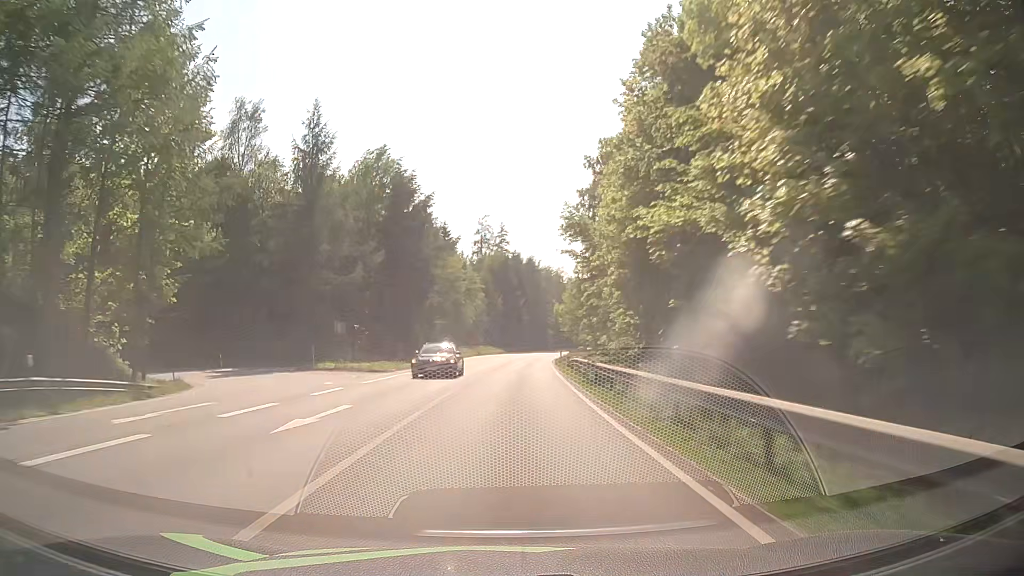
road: primary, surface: asphalt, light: Day
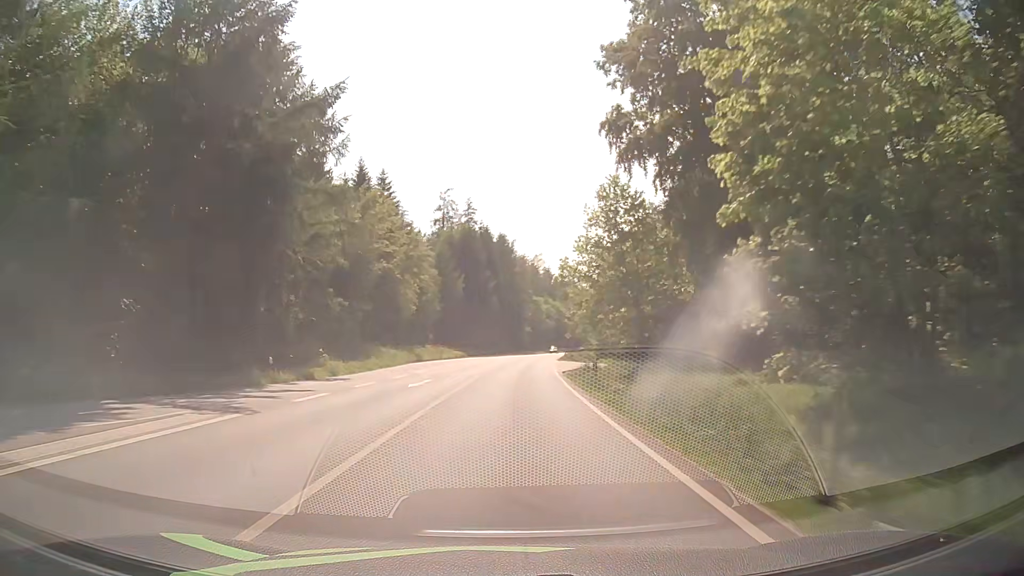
(+0.7, +38.1) m; +2°
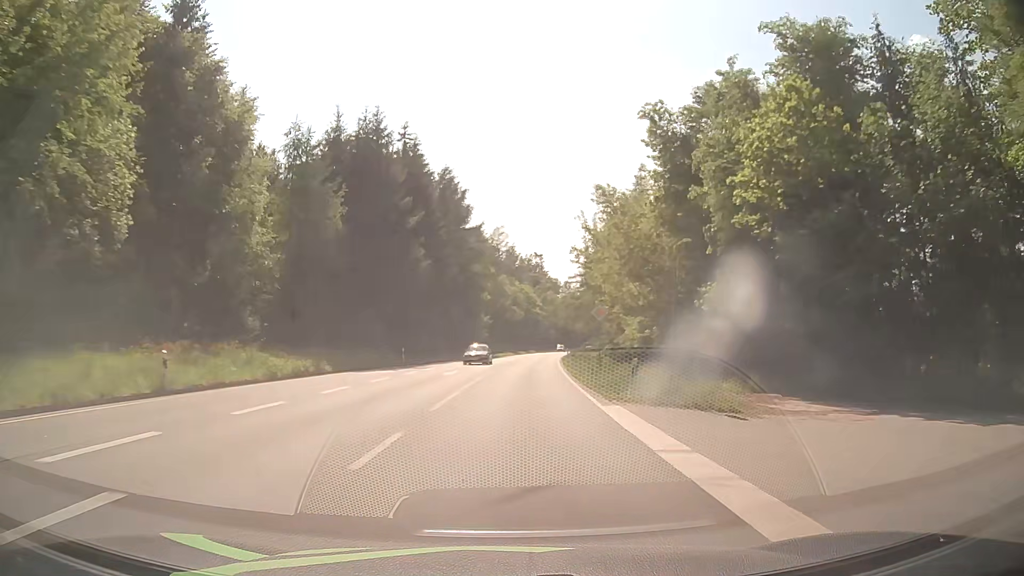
(+1.6, +51.6) m; +4°
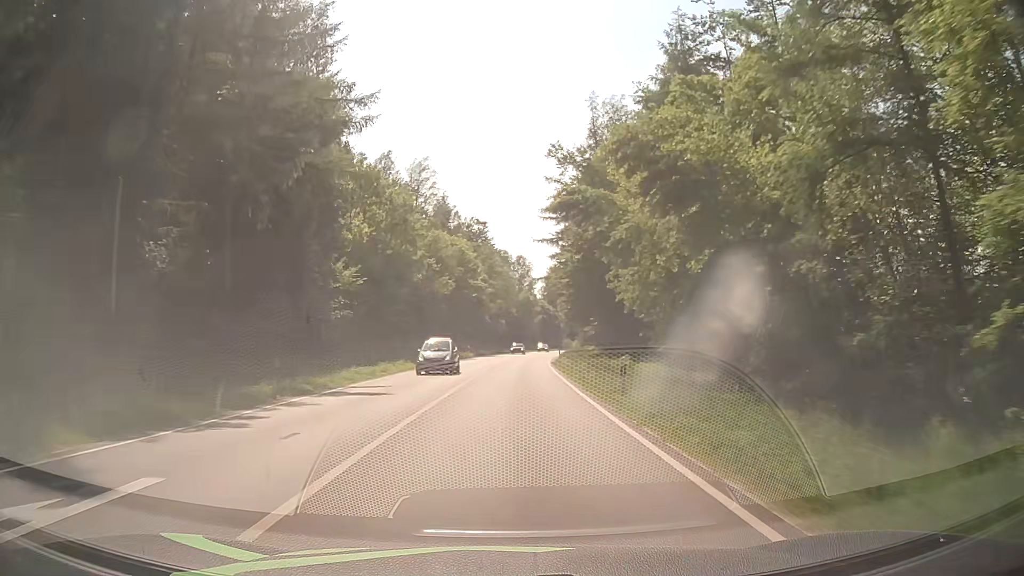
(+2.6, +63.6) m; +4°
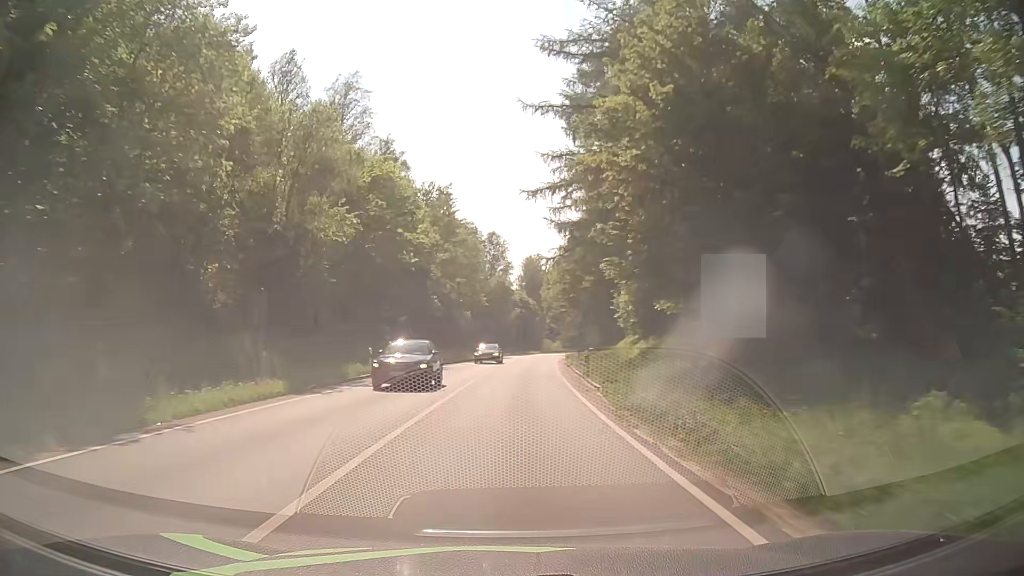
(+0.9, +38.1) m; +3°
